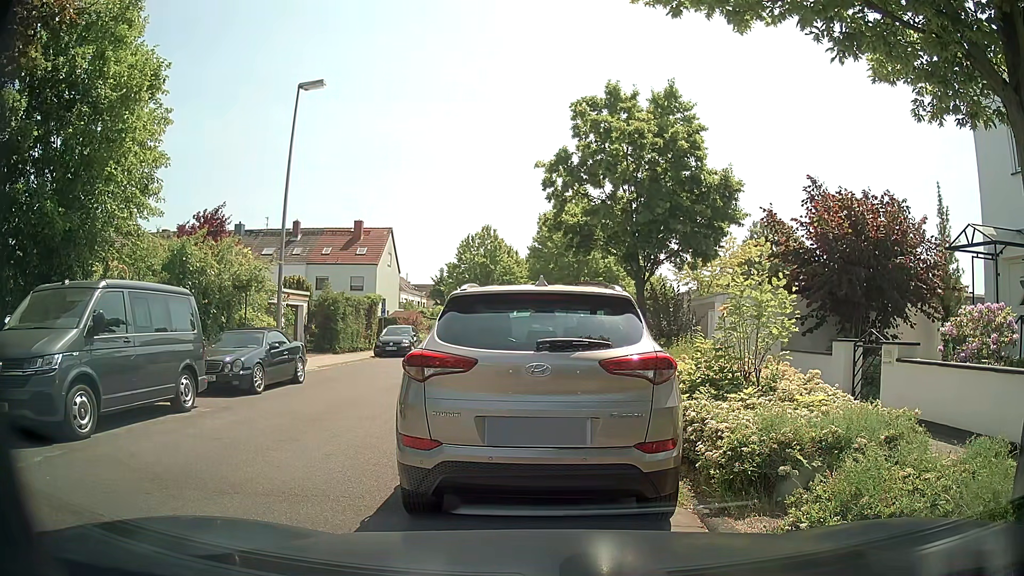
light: Day
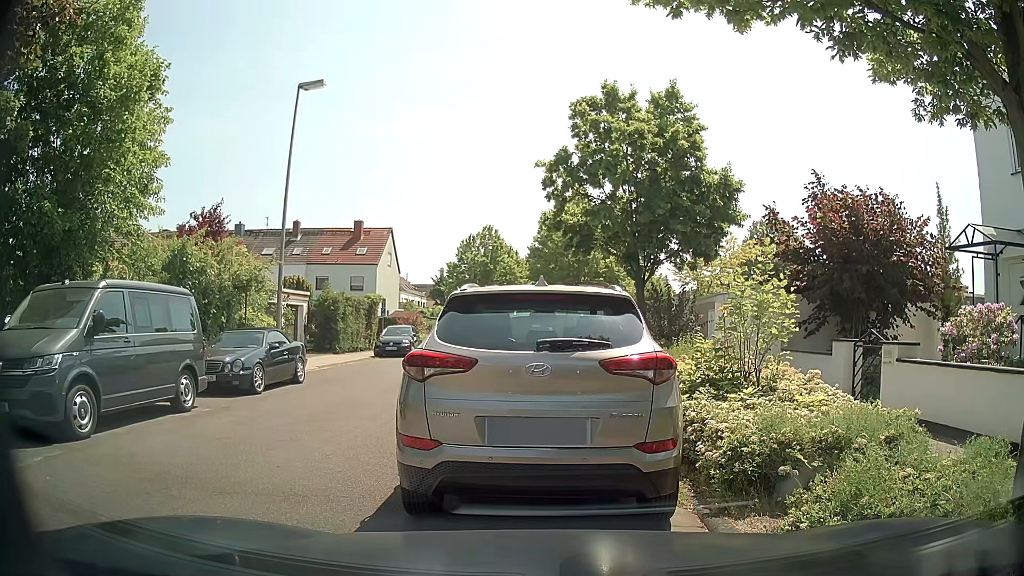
(0.0, 0.0) m; 0°
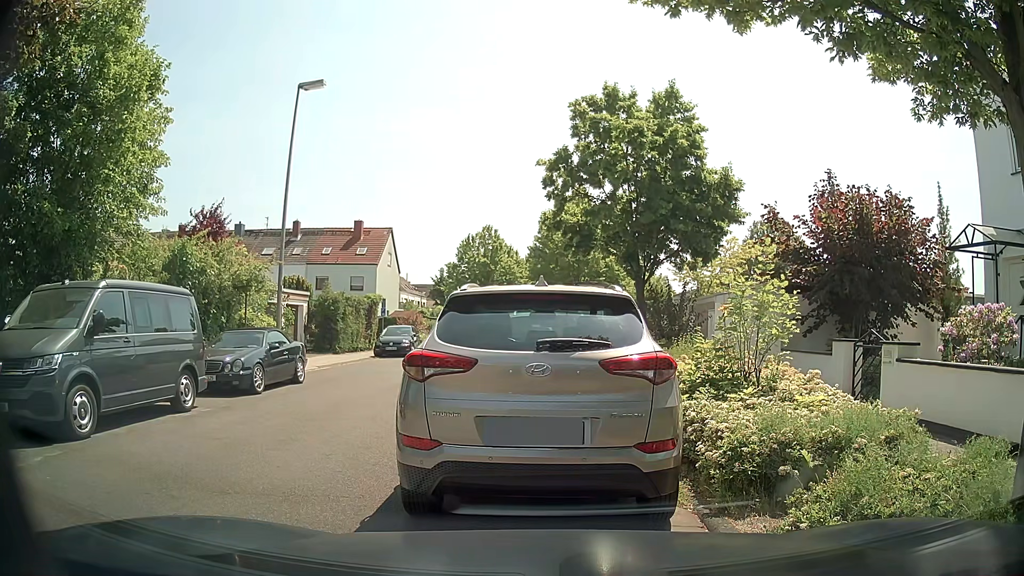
(0.0, 0.0) m; 0°
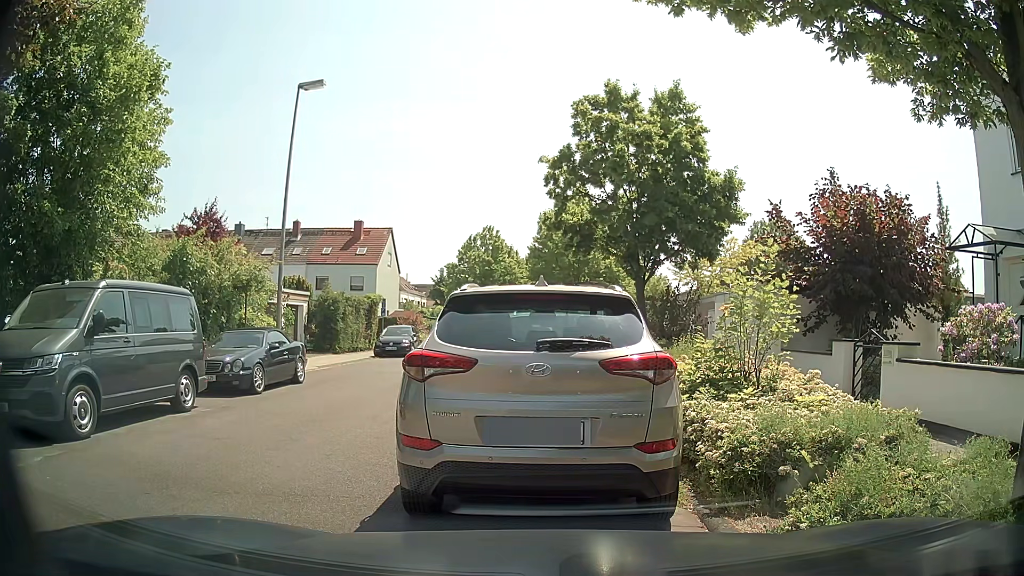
(0.0, 0.0) m; 0°
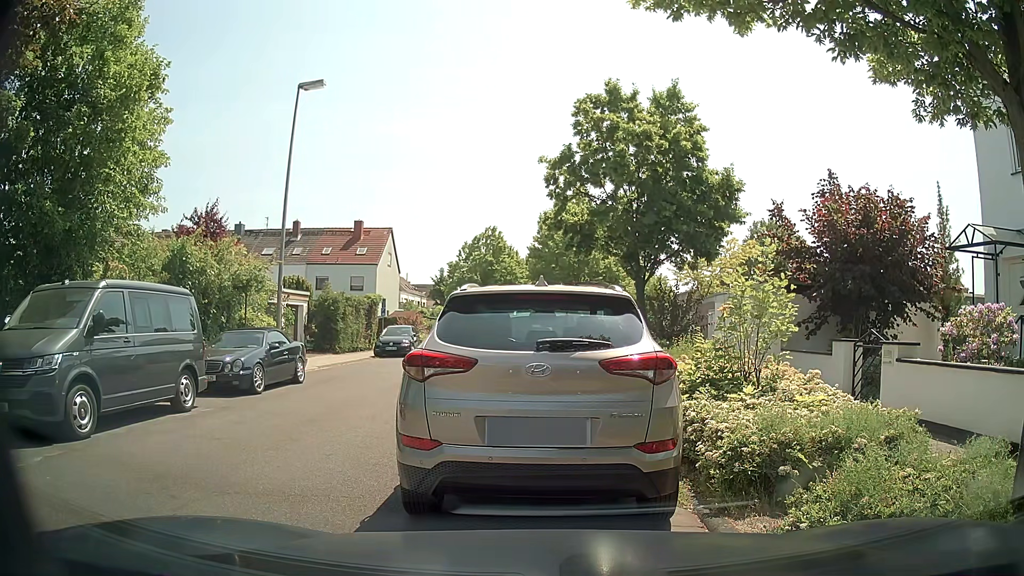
(0.0, 0.0) m; 0°
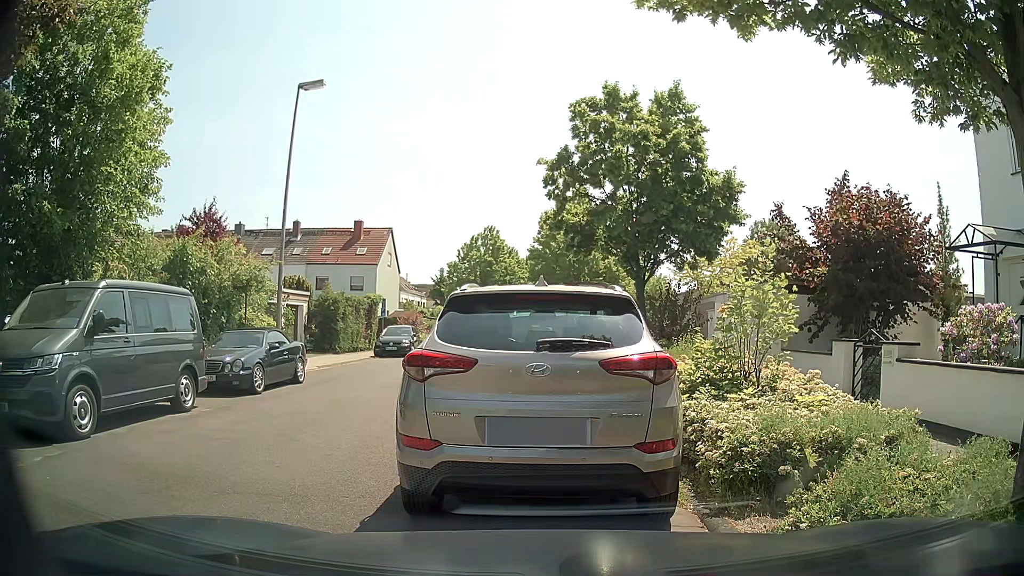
(0.0, 0.0) m; 0°
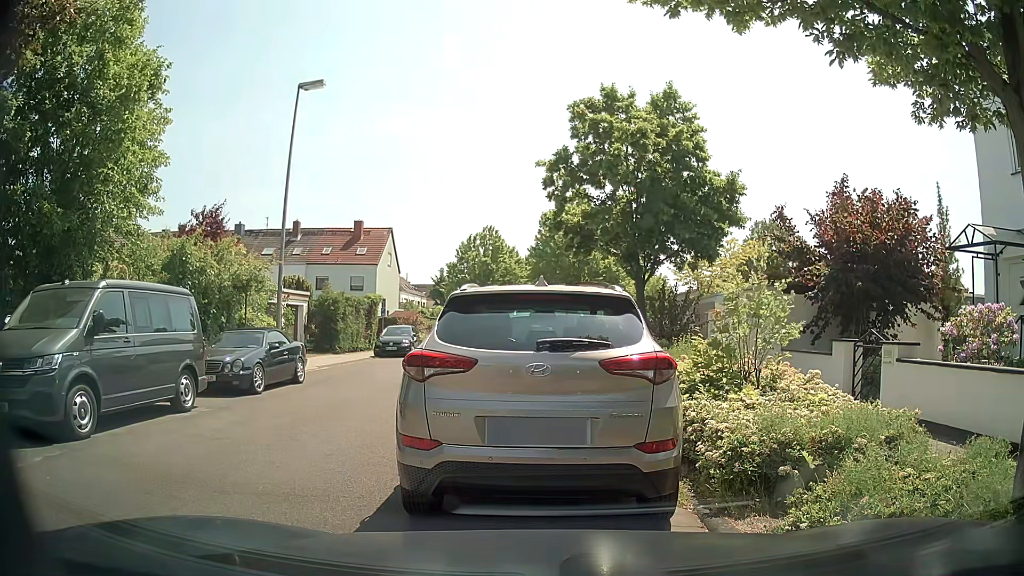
(0.0, 0.0) m; 0°
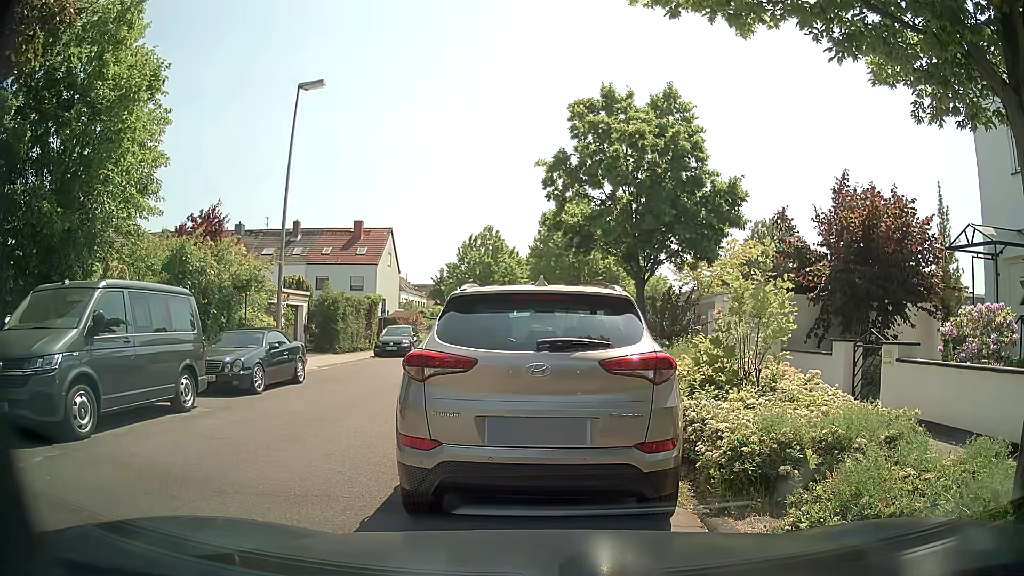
(0.0, 0.0) m; 0°
